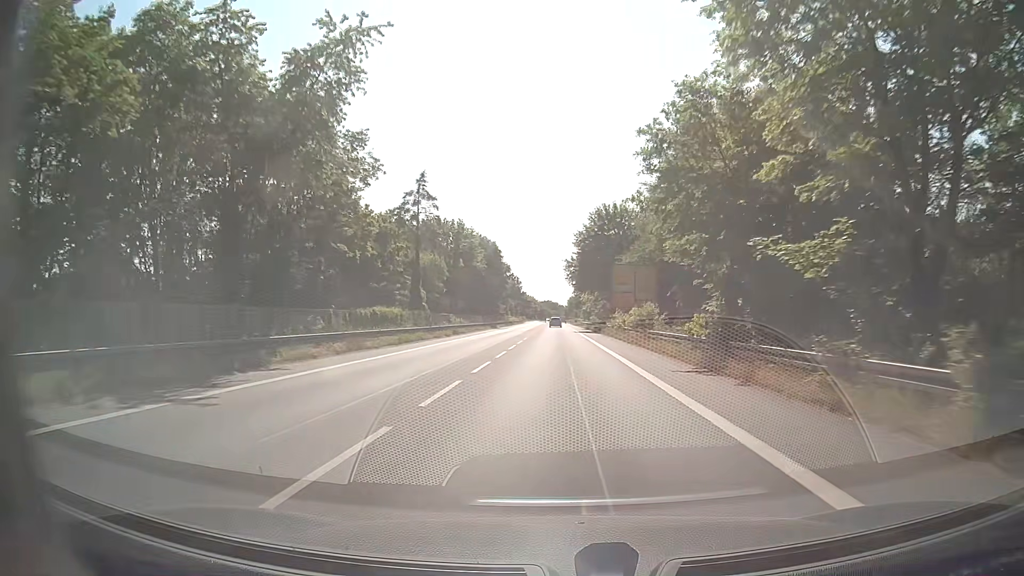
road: secondary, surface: asphalt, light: Day
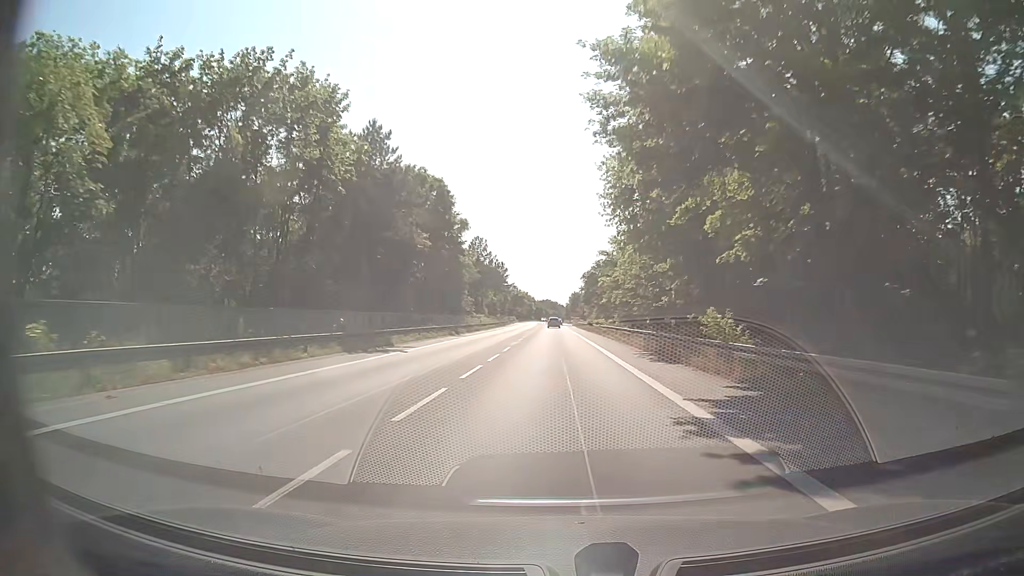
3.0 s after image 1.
(0.0, +57.3) m; 0°
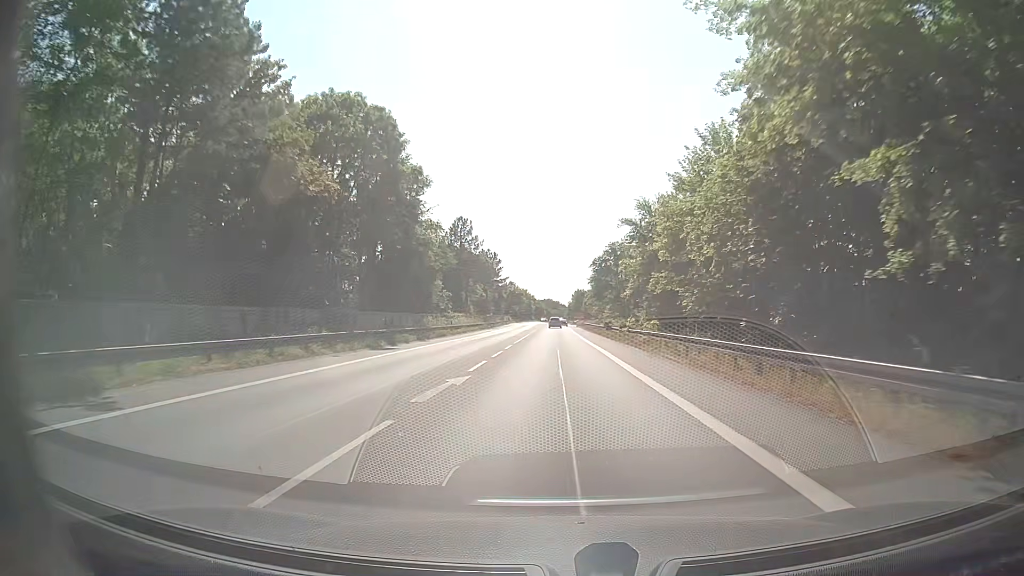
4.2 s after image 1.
(-0.1, +22.9) m; 0°
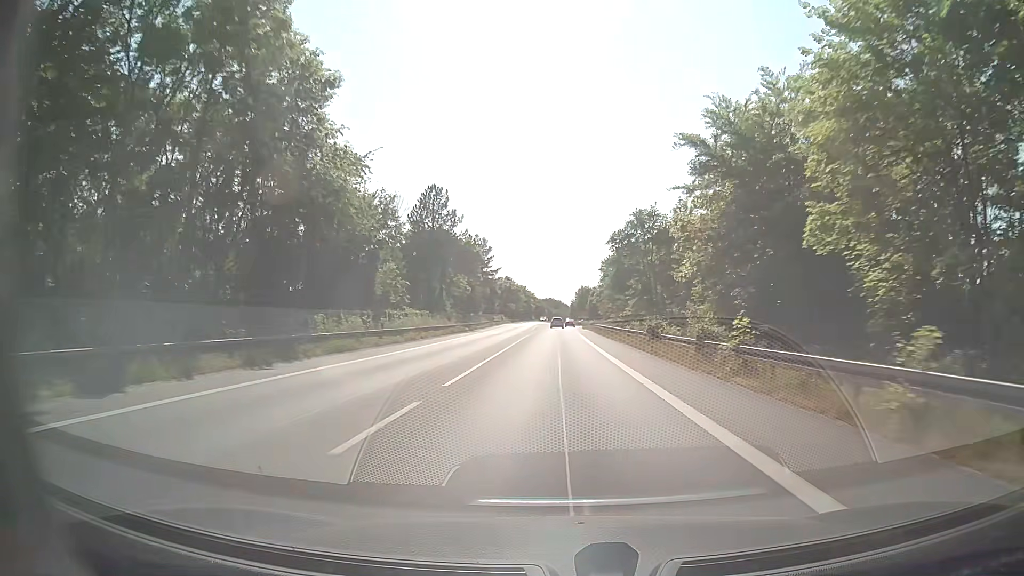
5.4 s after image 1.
(-0.1, +22.9) m; 0°
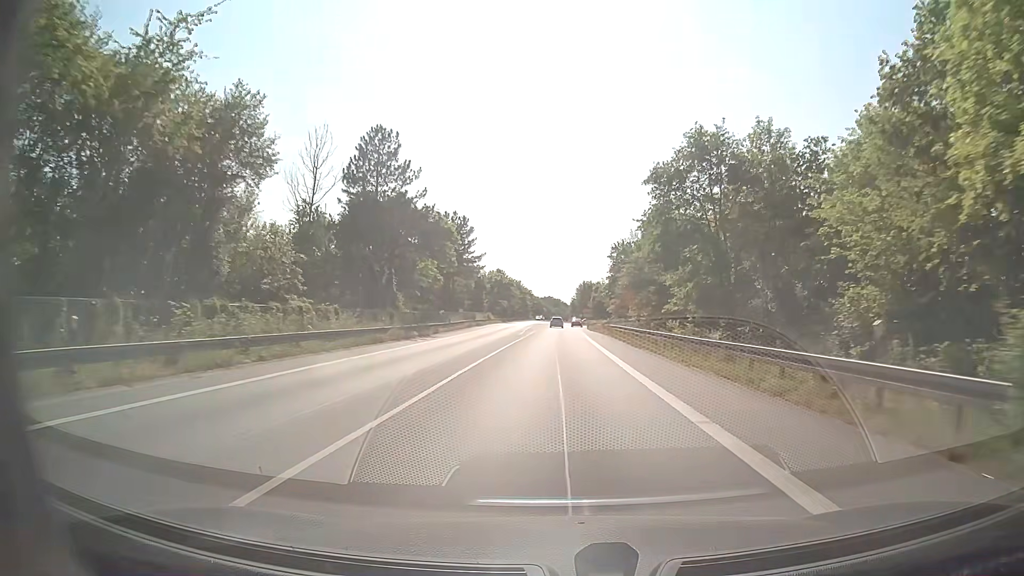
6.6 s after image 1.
(-0.1, +22.9) m; 0°
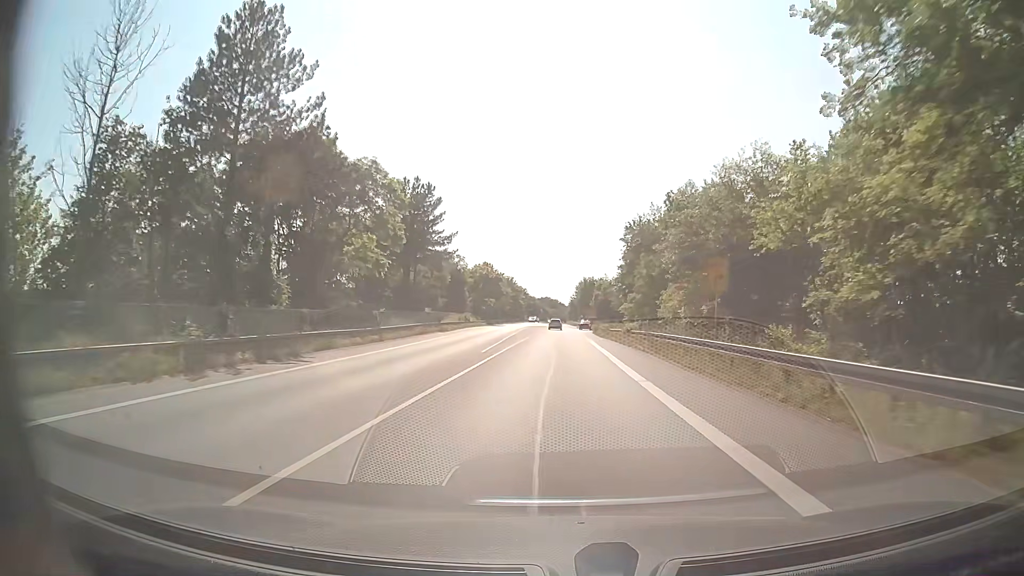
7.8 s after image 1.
(+0.1, +22.9) m; 0°
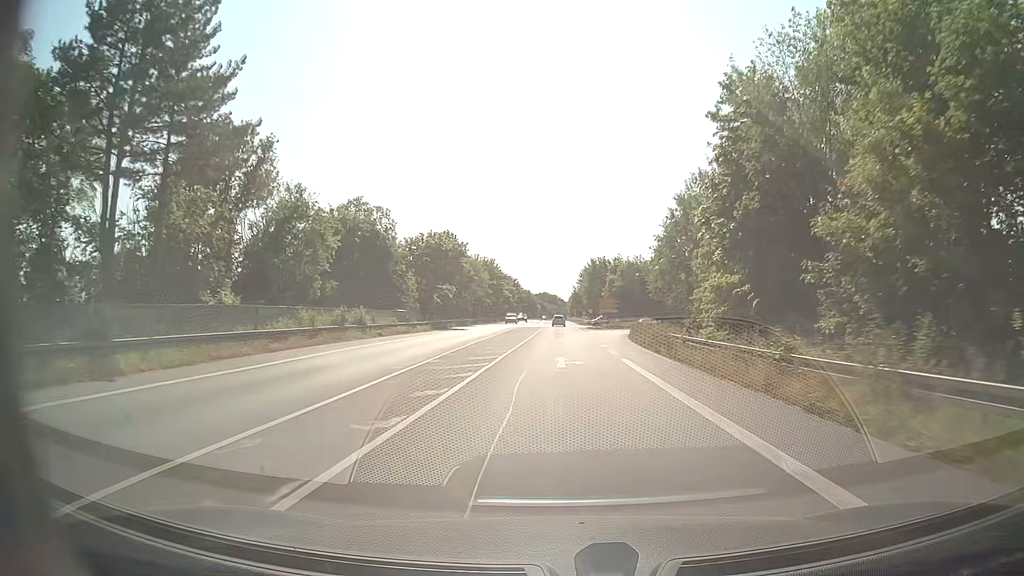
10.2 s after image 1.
(0.0, +45.9) m; 0°
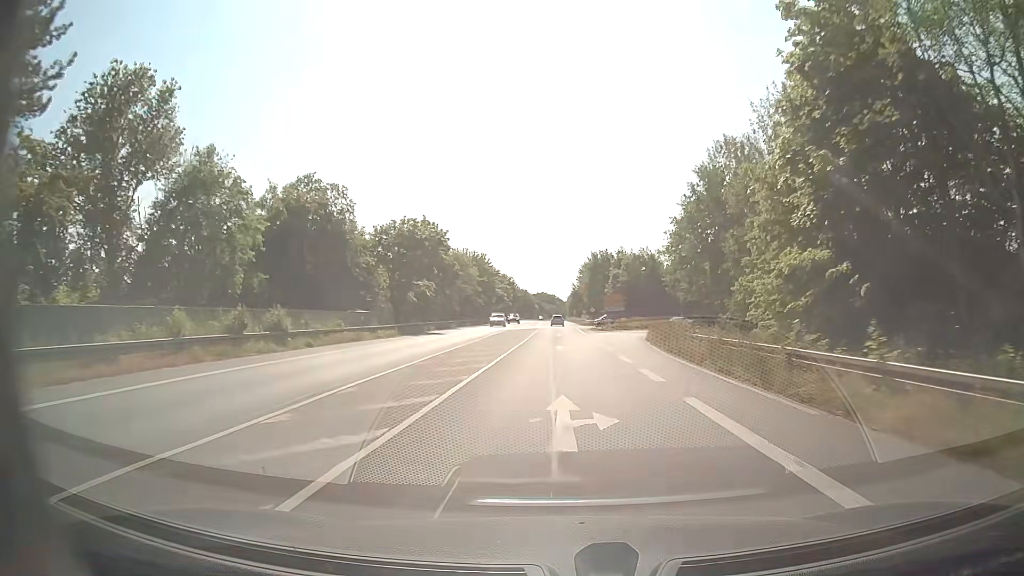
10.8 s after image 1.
(0.0, +11.5) m; 0°
(0, +10) (0, +20) (0, +30) (0, +40) (0, +50) (0, +60) (0, +70) (0, +80) (0, +90) (0, +100) m
